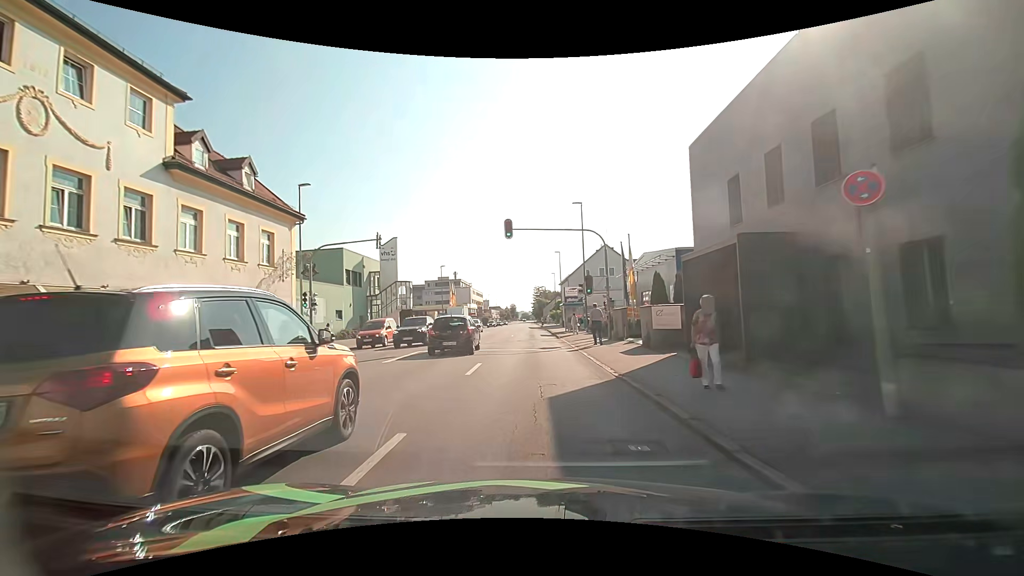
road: tertiary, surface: asphalt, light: Day
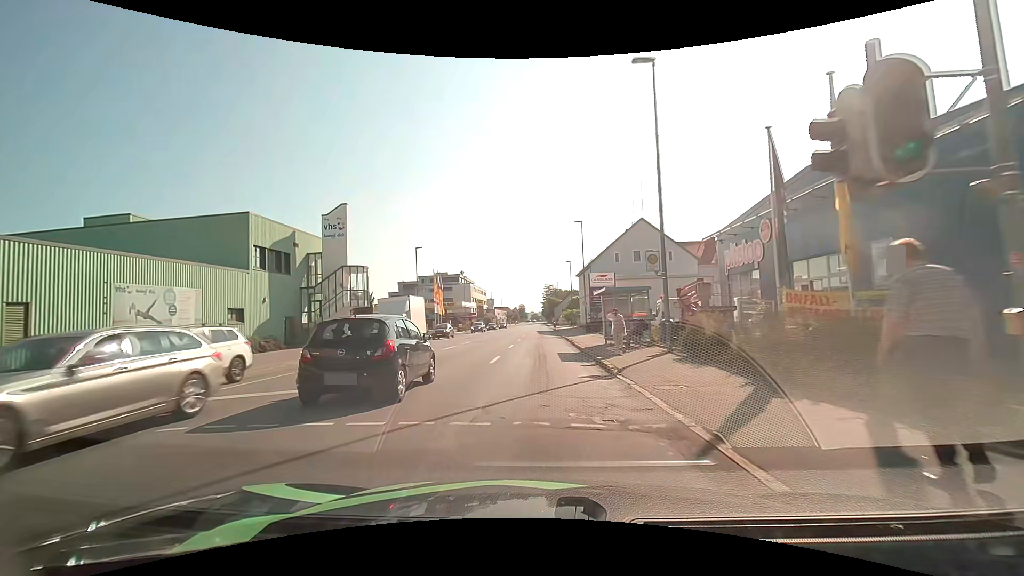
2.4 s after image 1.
(-0.3, +22.0) m; -1°
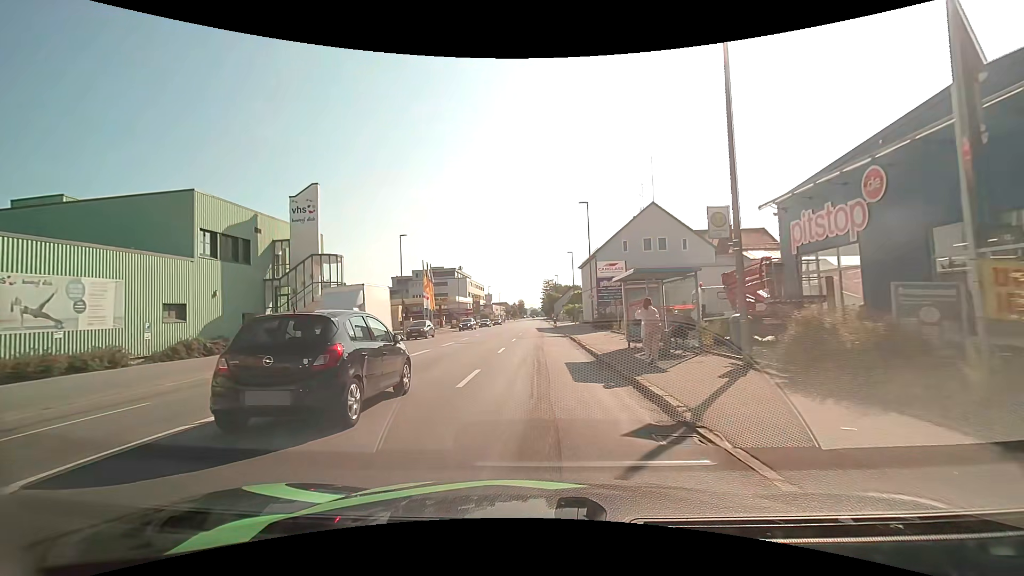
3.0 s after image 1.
(0.0, +6.2) m; +1°
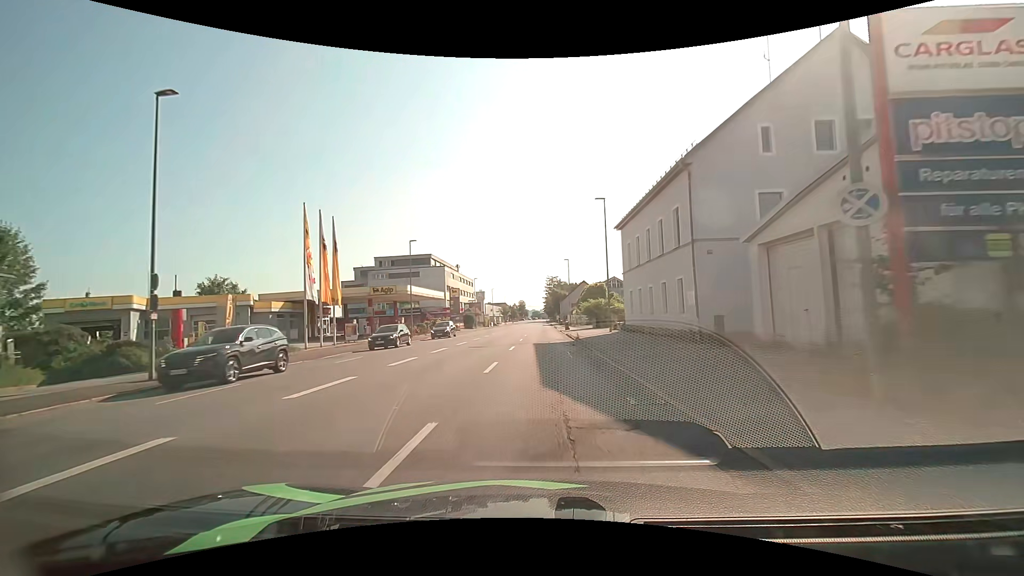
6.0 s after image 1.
(-0.6, +33.4) m; -1°
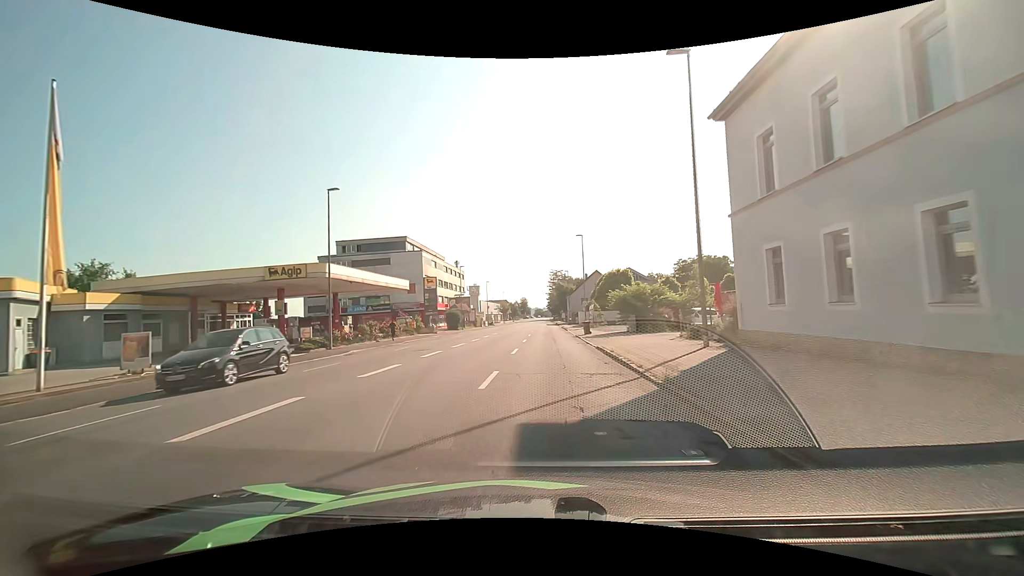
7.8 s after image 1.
(0.0, +21.2) m; 0°
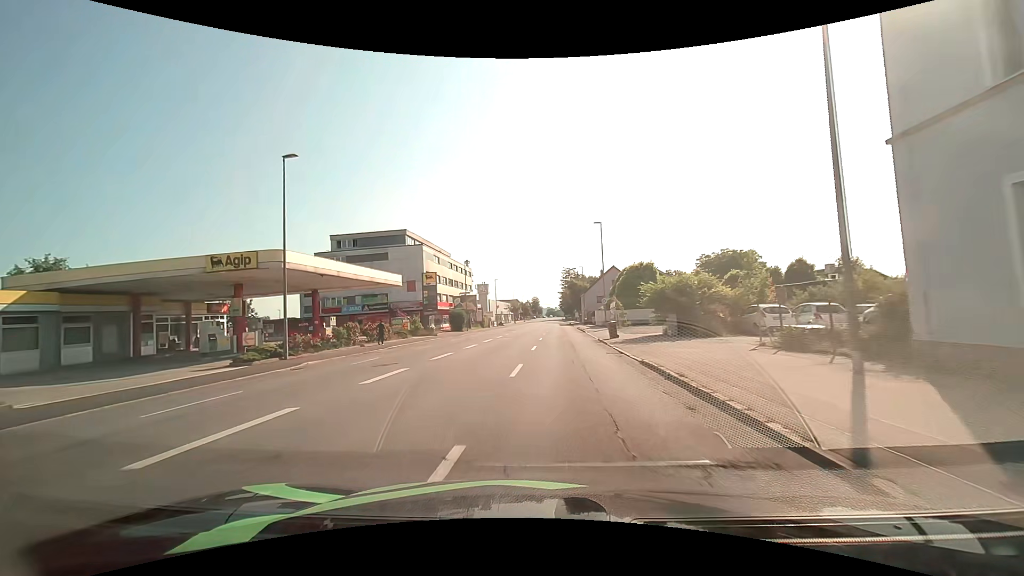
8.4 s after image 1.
(-0.1, +7.1) m; -1°
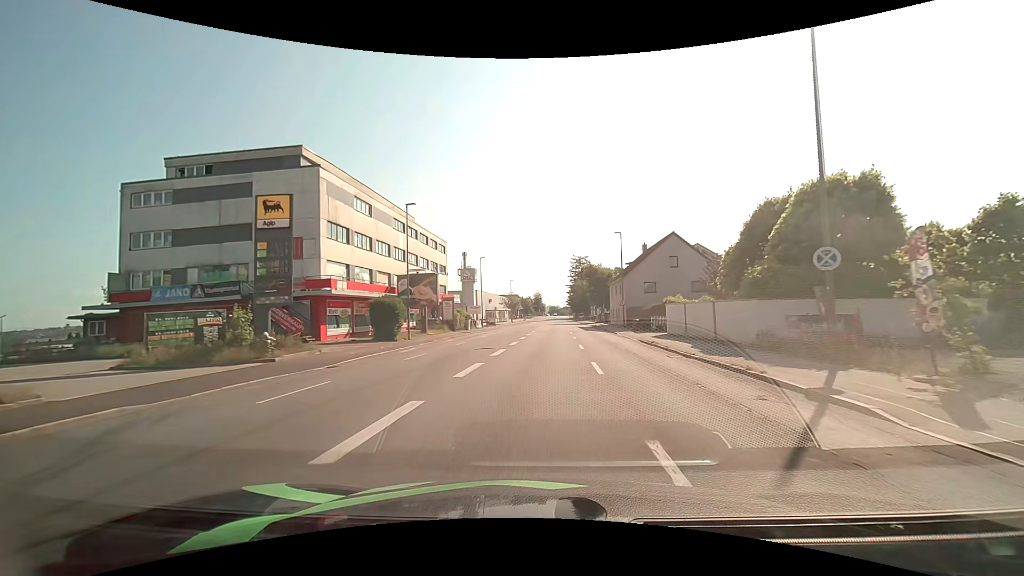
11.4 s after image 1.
(-0.7, +35.9) m; 0°
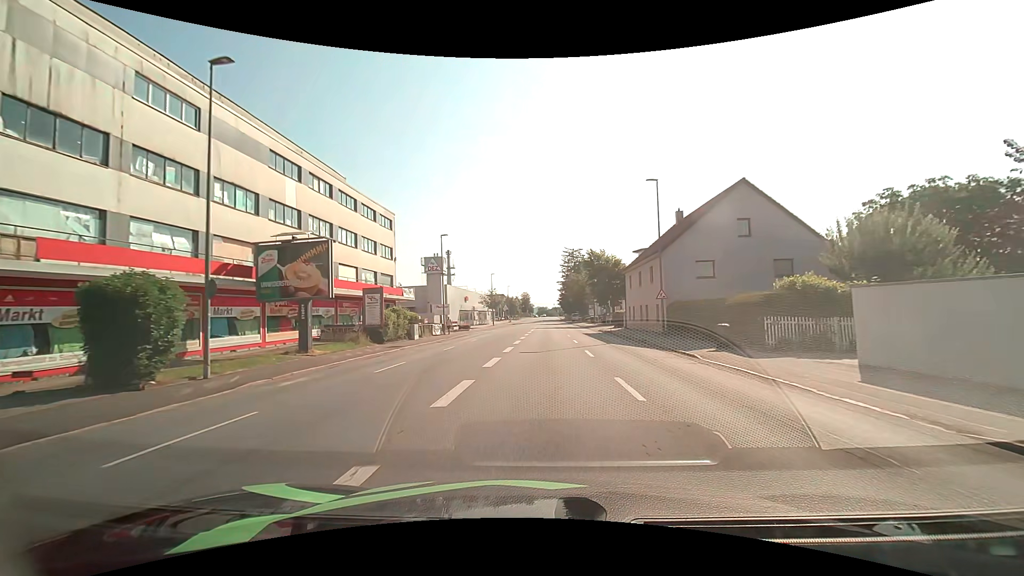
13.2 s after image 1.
(+0.3, +21.5) m; +1°
(0, +10) (0, +20) (0, +30) (+1, +40) (+1, +50) (+1, +60) (+1, +70) (+1, +80) (+1, +90) (+1, +100) m
